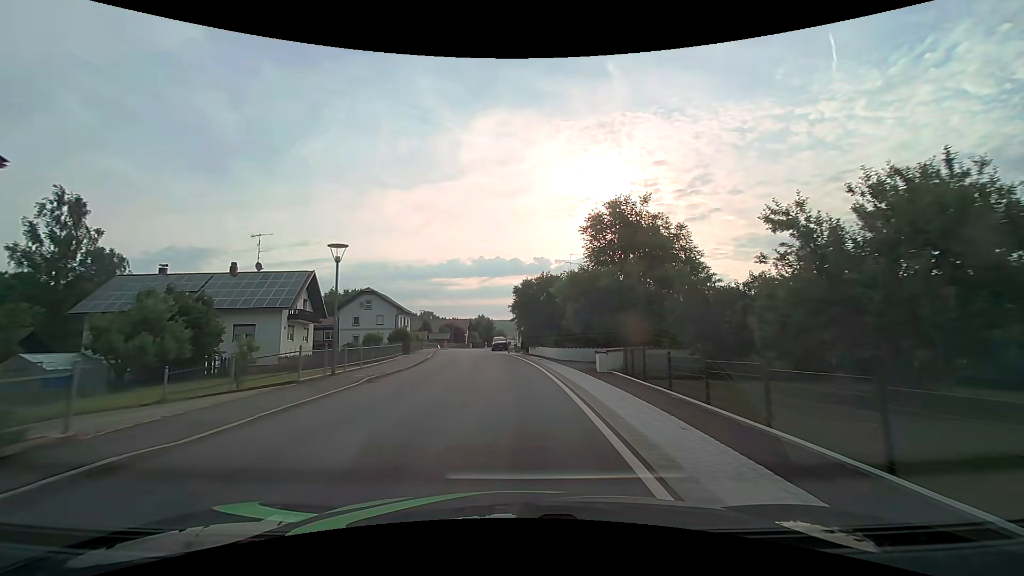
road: secondary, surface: asphalt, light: Day
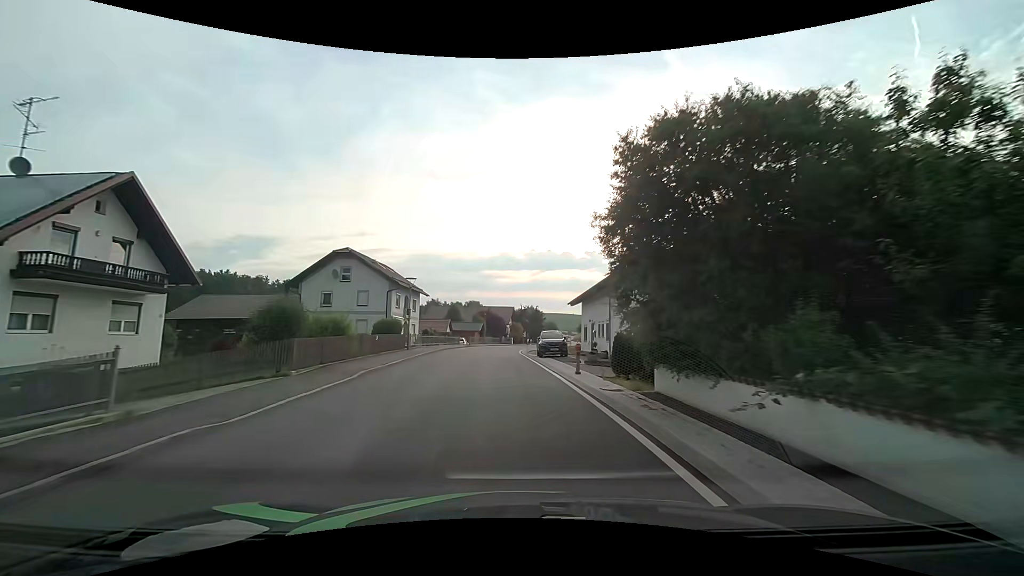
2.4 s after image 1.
(-0.9, +28.0) m; -6°
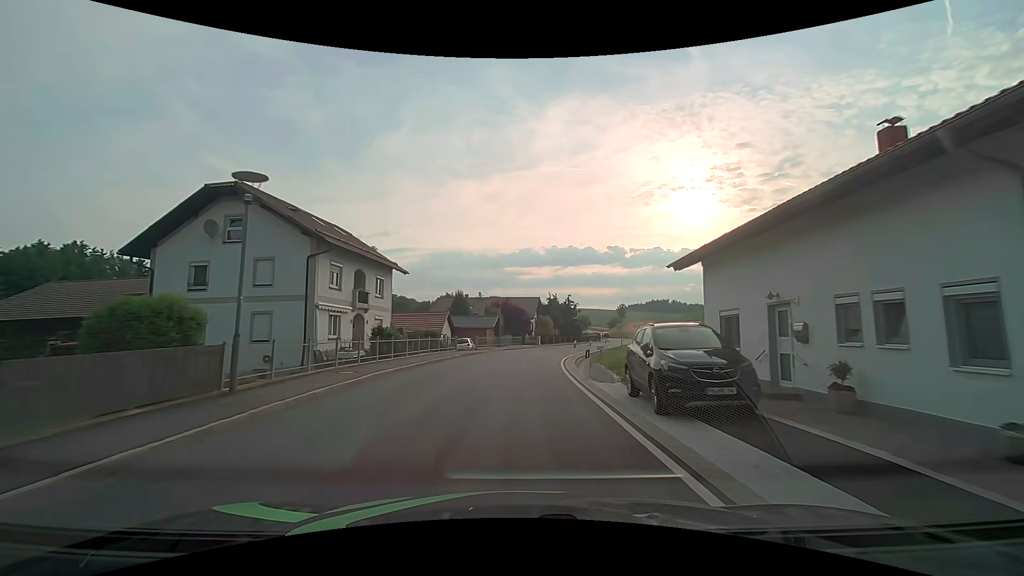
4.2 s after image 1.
(-0.7, +21.9) m; -2°
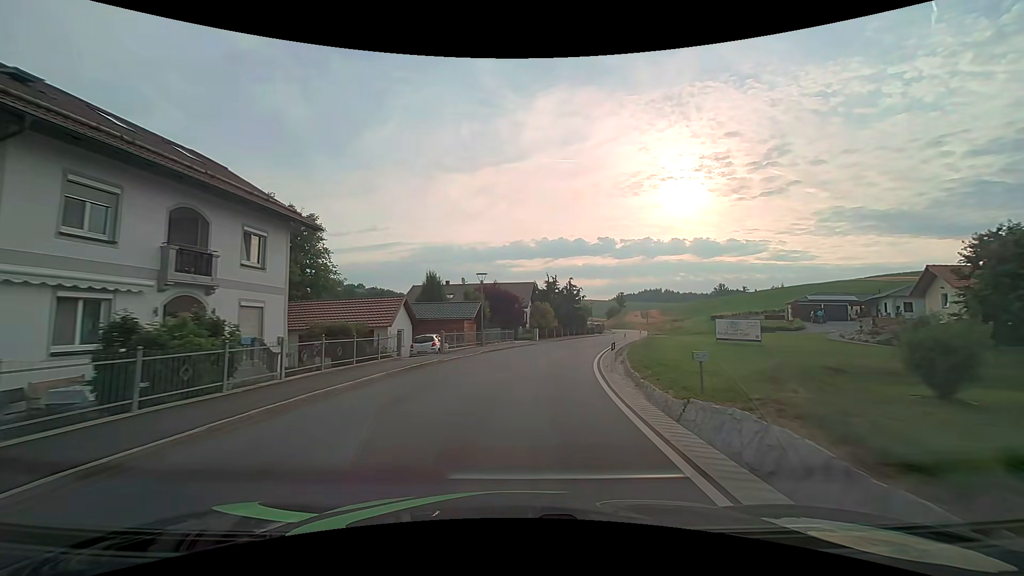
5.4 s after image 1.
(0.0, +14.6) m; +1°
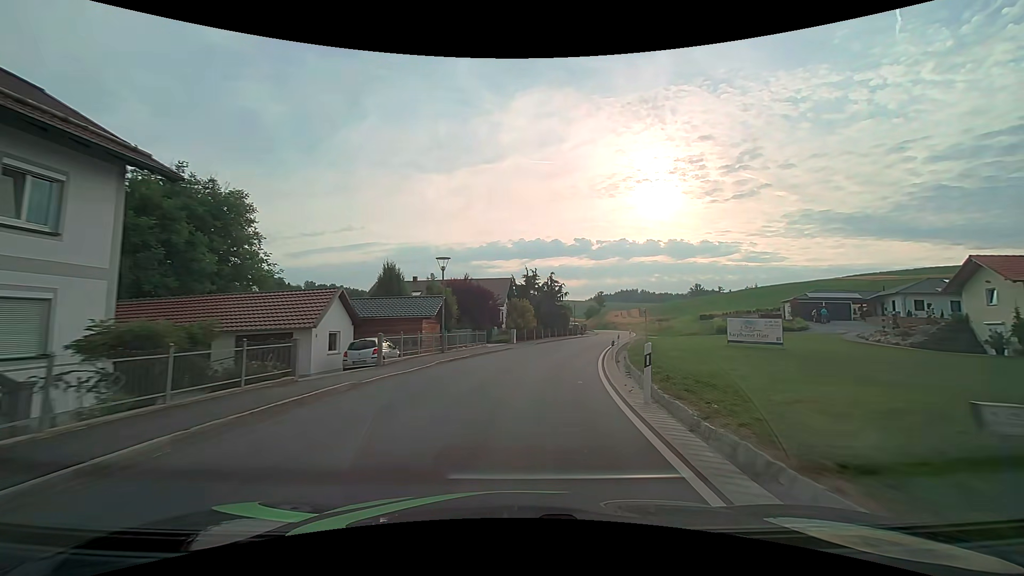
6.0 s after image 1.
(+0.1, +7.2) m; +2°
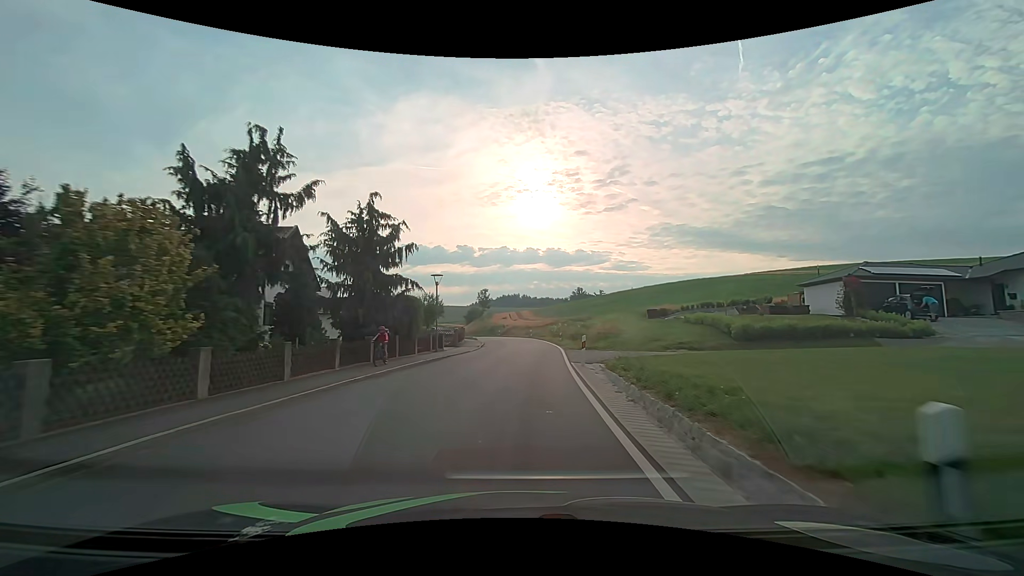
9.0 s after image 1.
(+5.0, +35.8) m; +14°
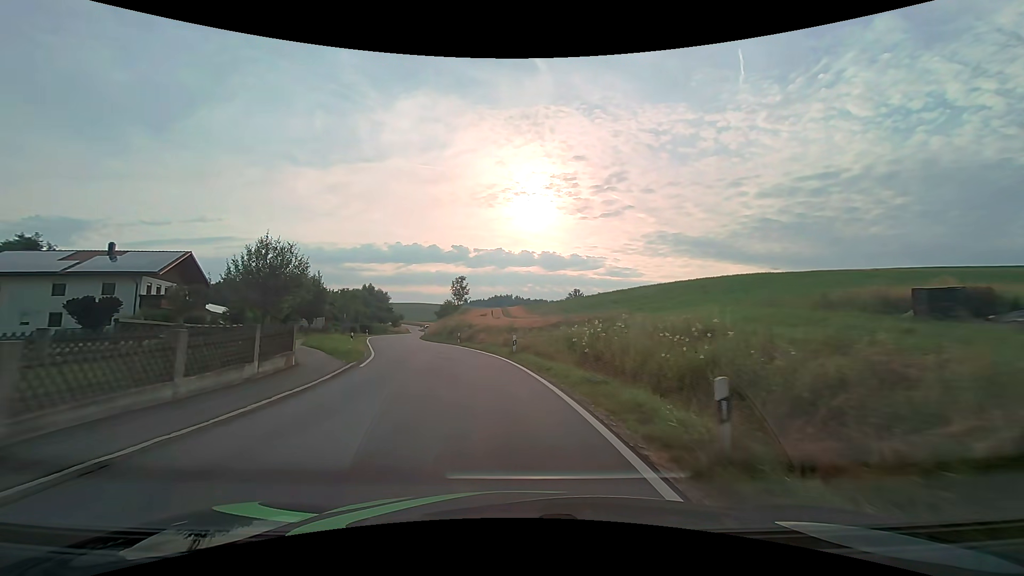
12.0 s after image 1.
(+1.5, +36.5) m; +1°
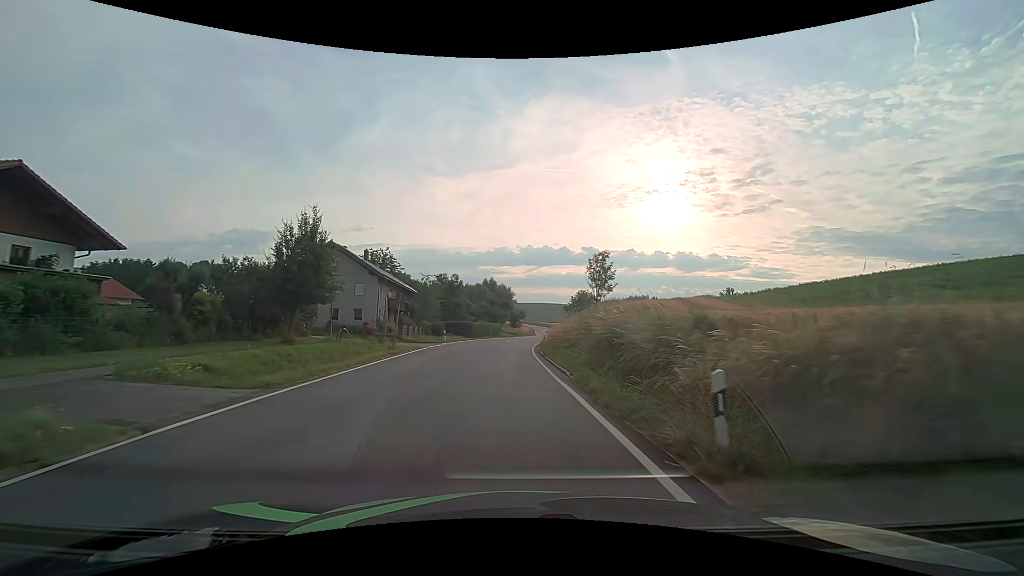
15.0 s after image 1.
(-5.2, +36.3) m; -15°
(0, +10) (0, +20) (0, +30) (0, +40) (0, +50) (+1, +60) (+2, +70) (+3, +80) (+5, +90) (+6, +100) m
